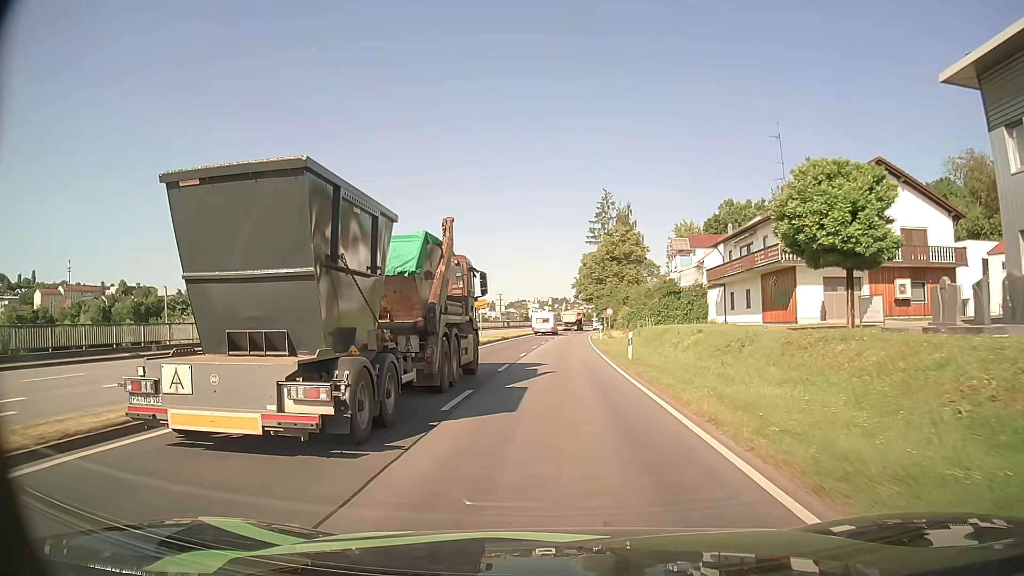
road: primary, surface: asphalt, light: Day
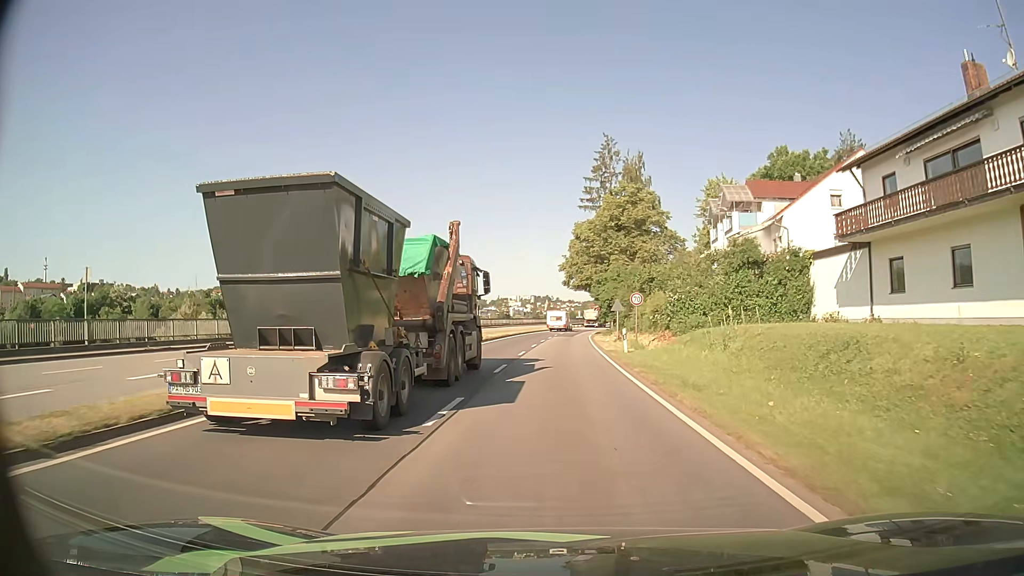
(+0.6, +28.8) m; +2°
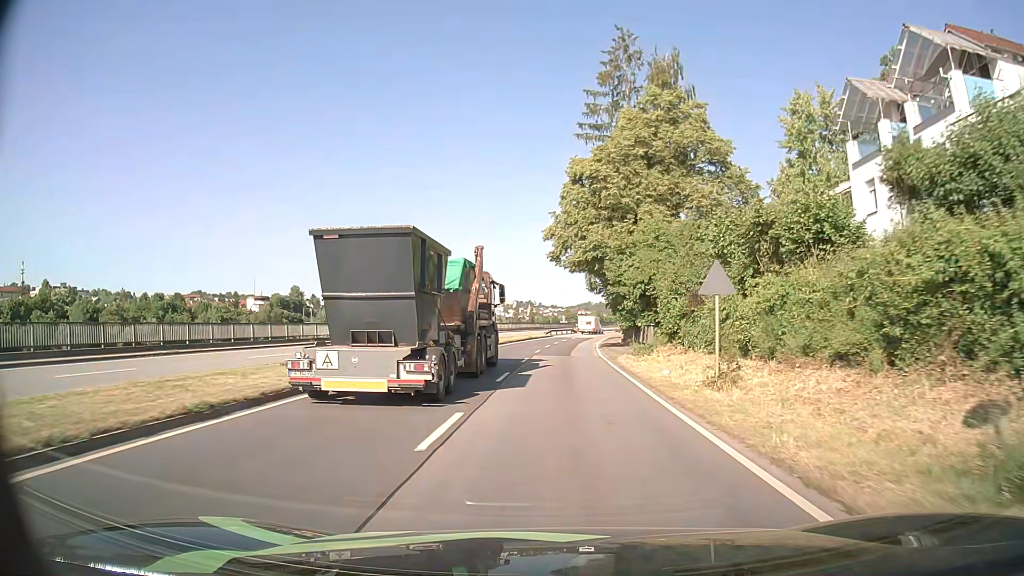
(+0.2, +28.7) m; +1°
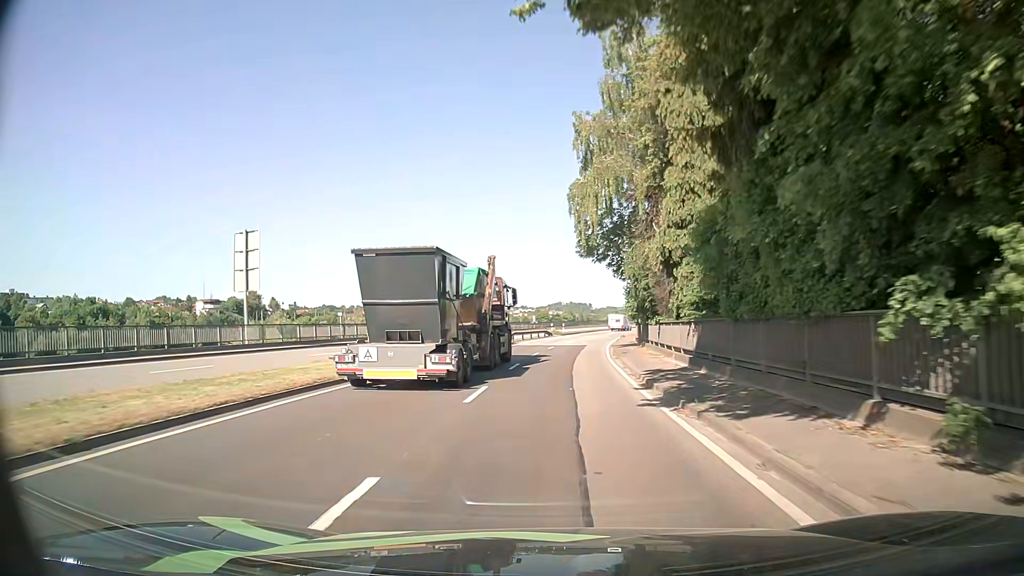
(+0.7, +32.0) m; +2°
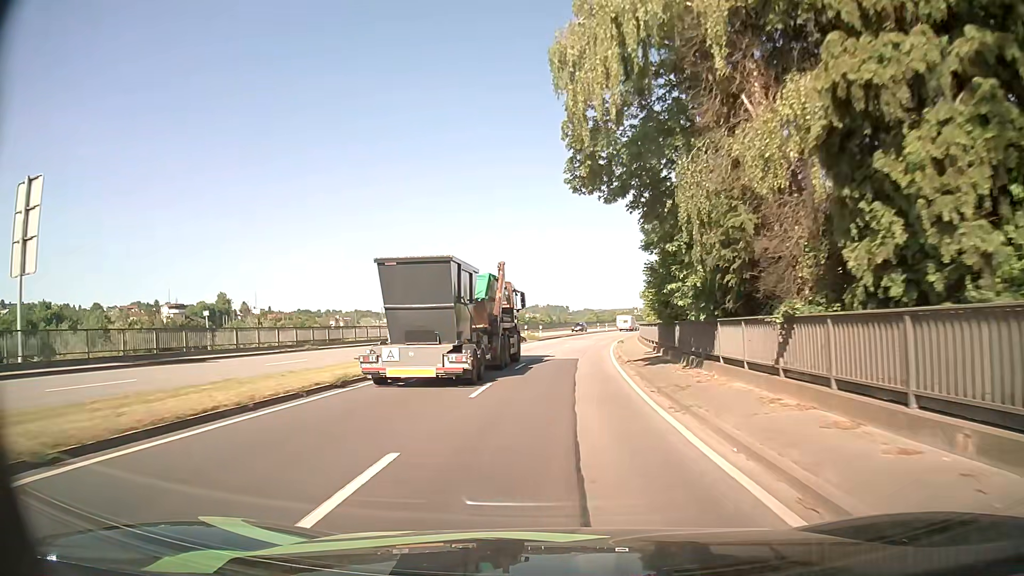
(+0.3, +16.9) m; +2°
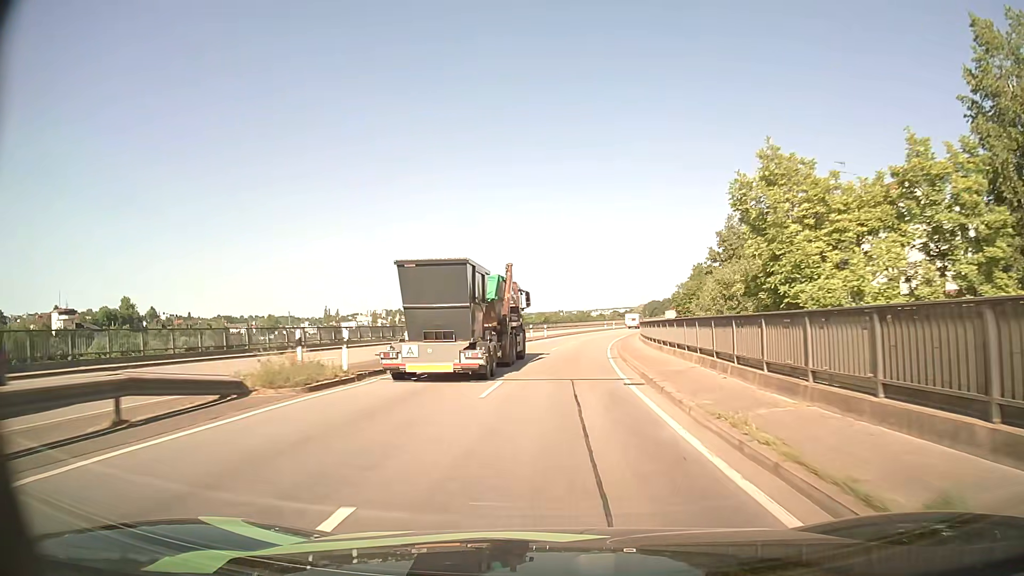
(+2.2, +45.0) m; +6°
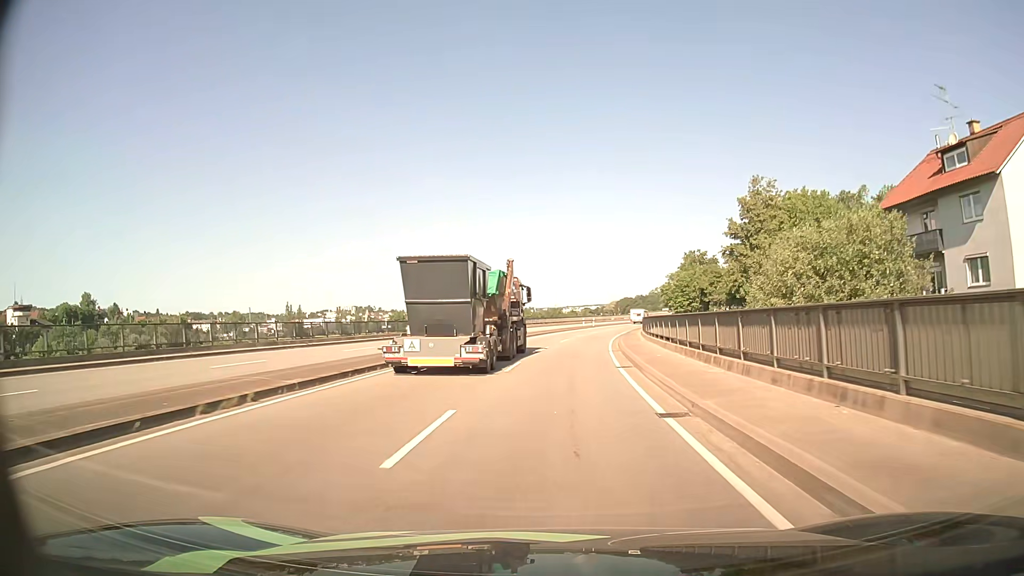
(+0.5, +18.8) m; +2°
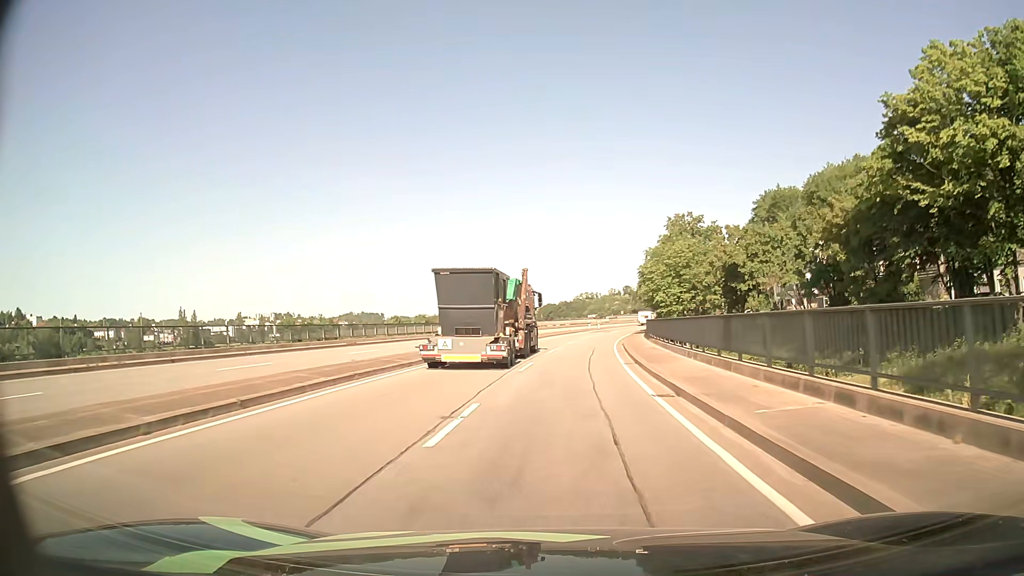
(+2.7, +46.7) m; +7°
(0, +10) (0, +20) (+1, +30) (+2, +40) (+3, +50) (+4, +60) (+5, +70) (+7, +80) (+8, +90) (+10, +99) m
